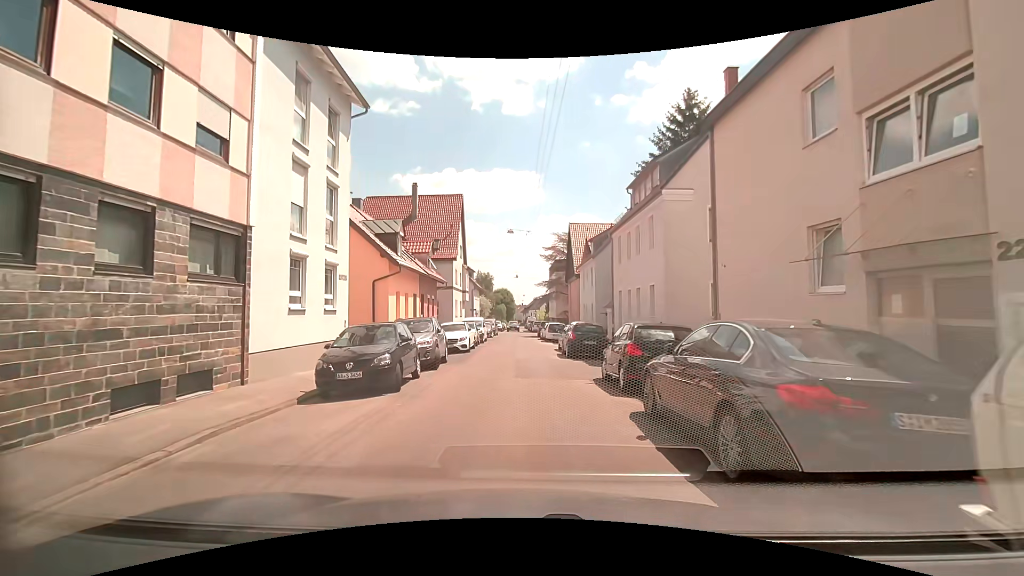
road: residential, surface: asphalt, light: Day
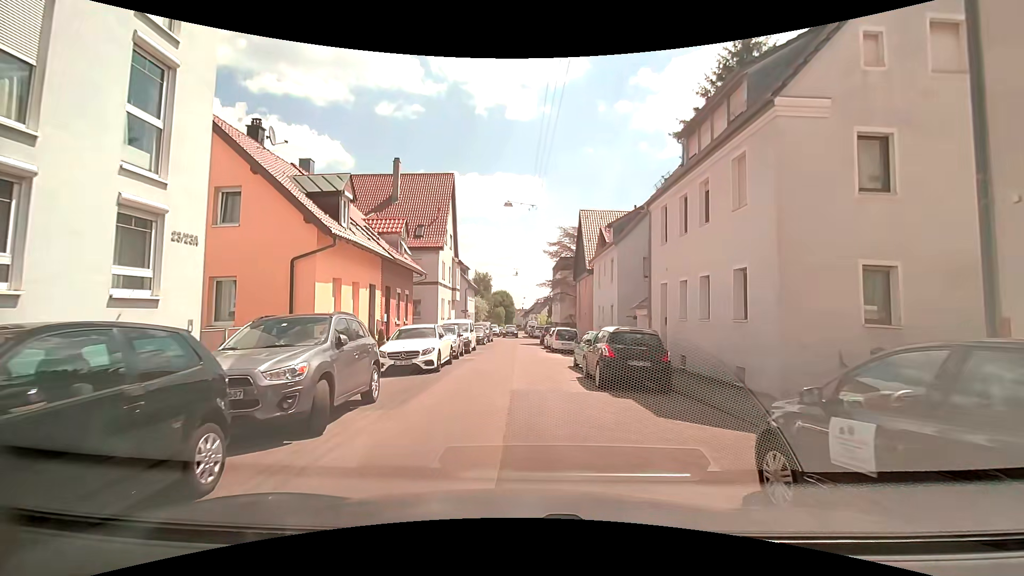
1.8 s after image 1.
(0.0, +8.4) m; +1°
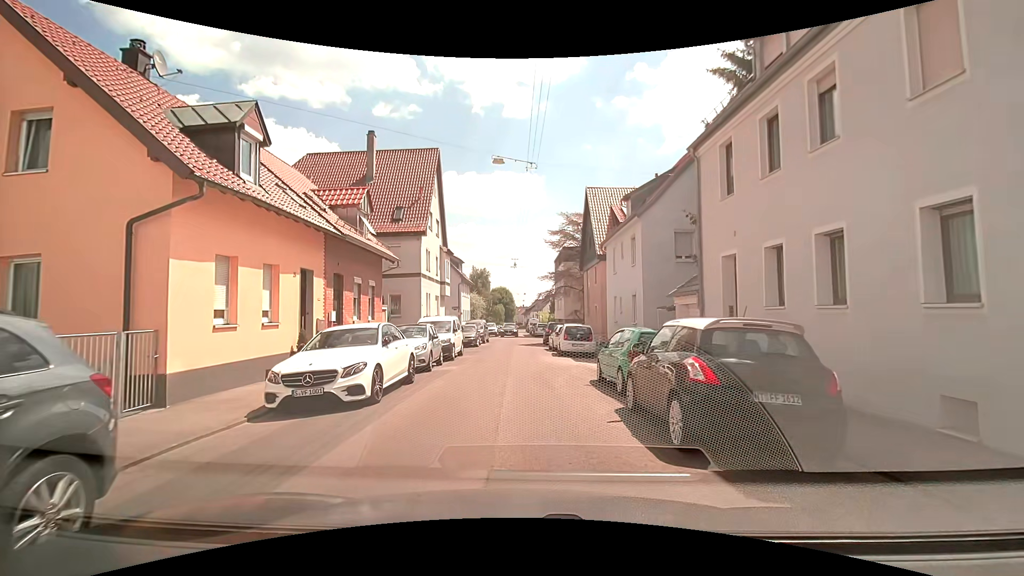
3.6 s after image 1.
(0.0, +6.2) m; -1°
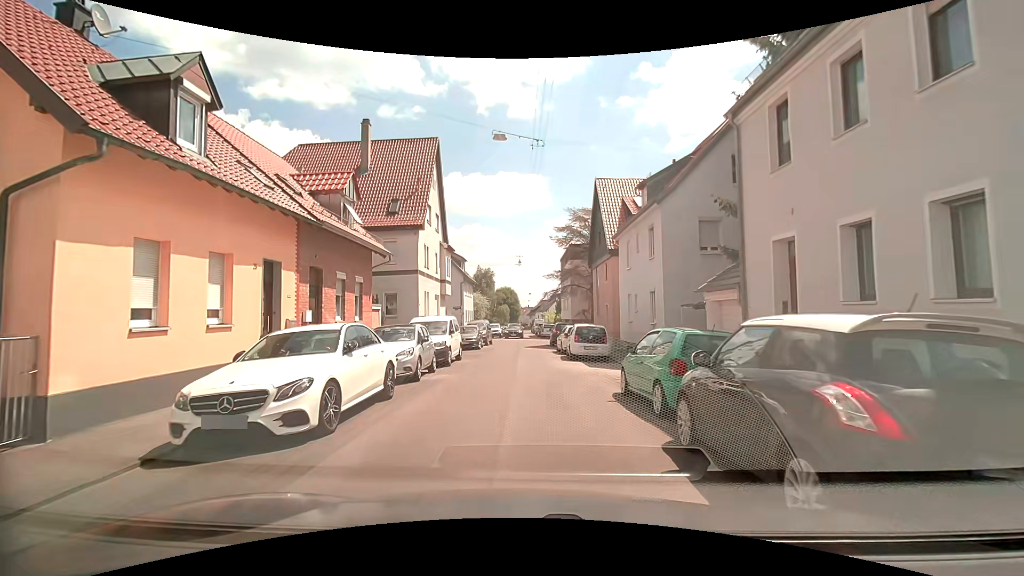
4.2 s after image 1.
(0.0, +2.5) m; -1°
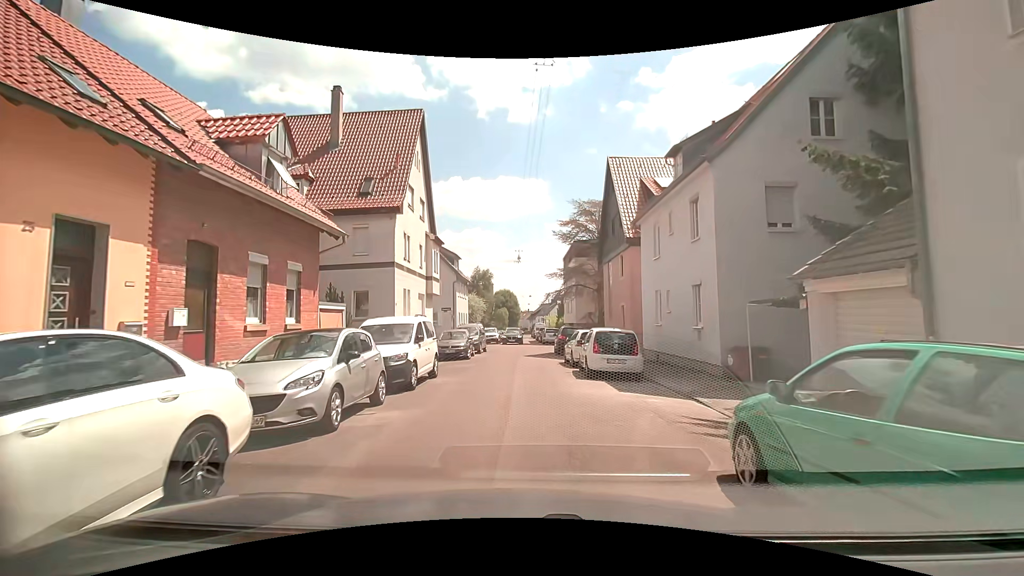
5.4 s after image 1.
(0.0, +5.6) m; 0°
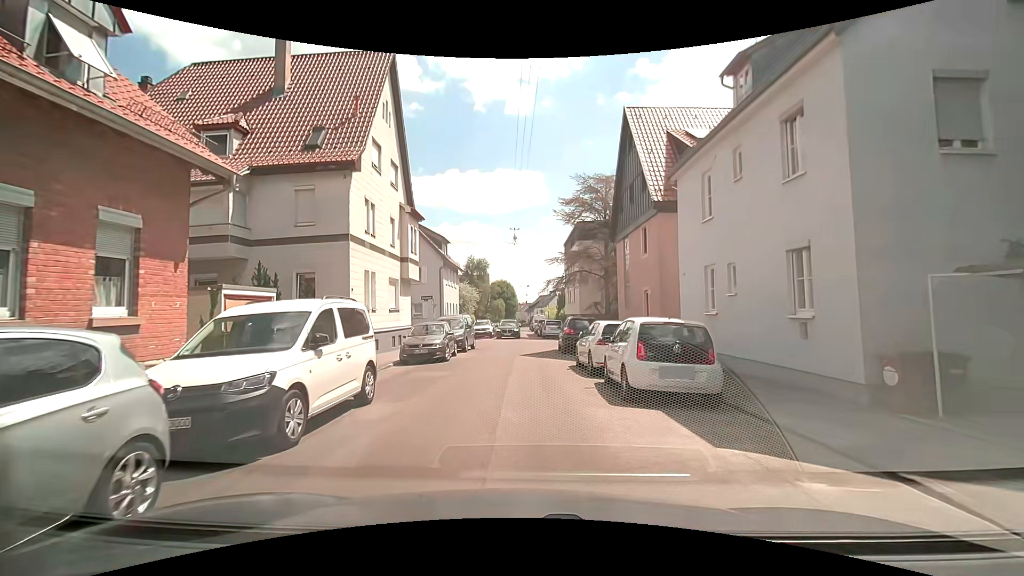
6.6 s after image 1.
(+0.1, +6.0) m; +1°
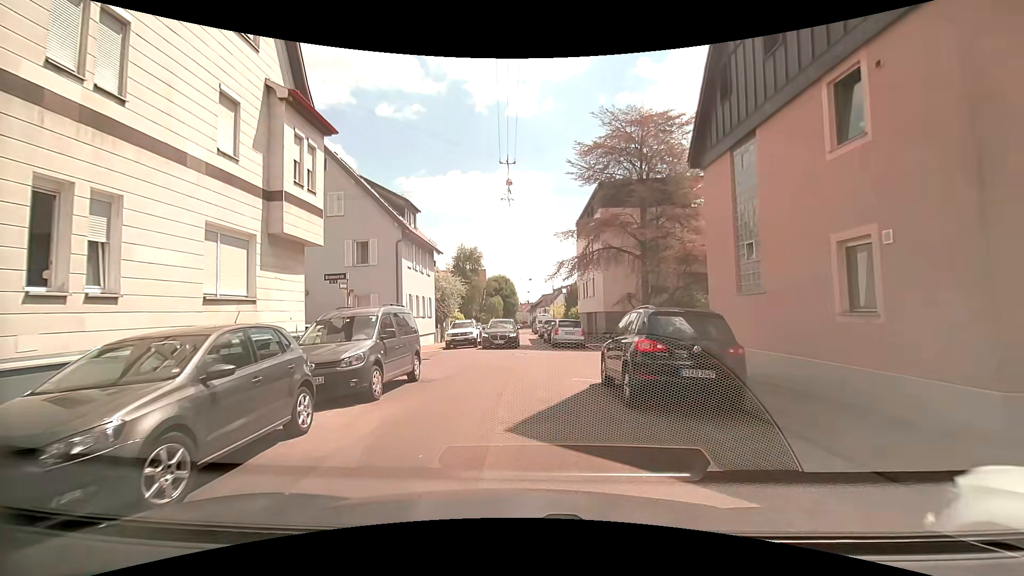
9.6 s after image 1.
(-0.1, +14.0) m; +1°
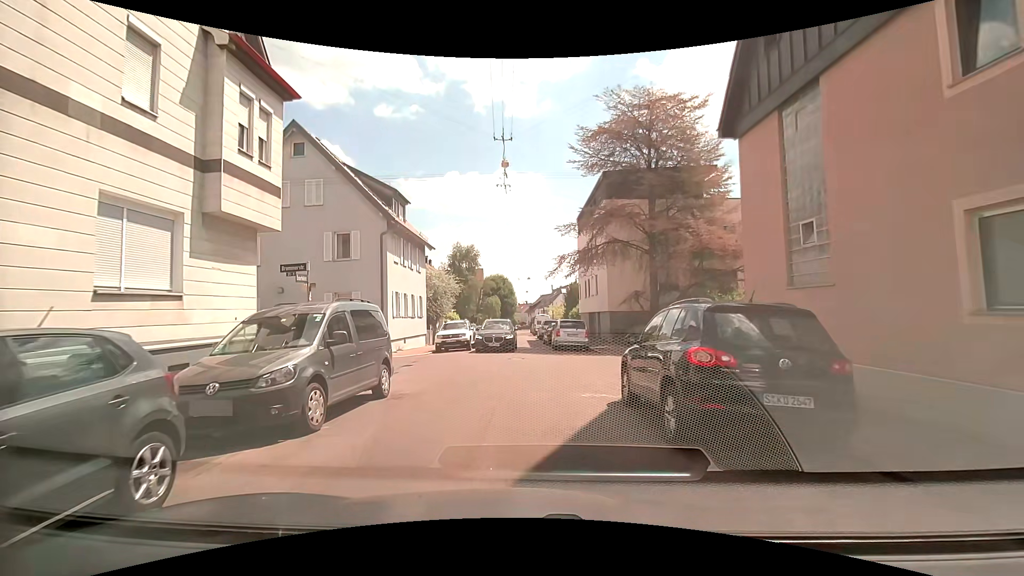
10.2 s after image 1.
(0.0, +2.6) m; 0°
